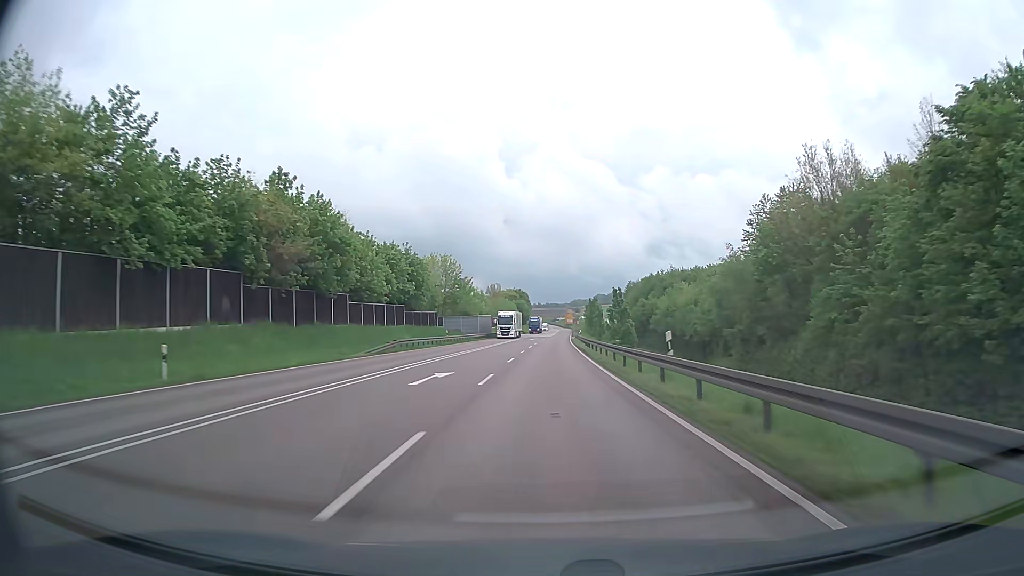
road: trunk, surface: asphalt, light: Day
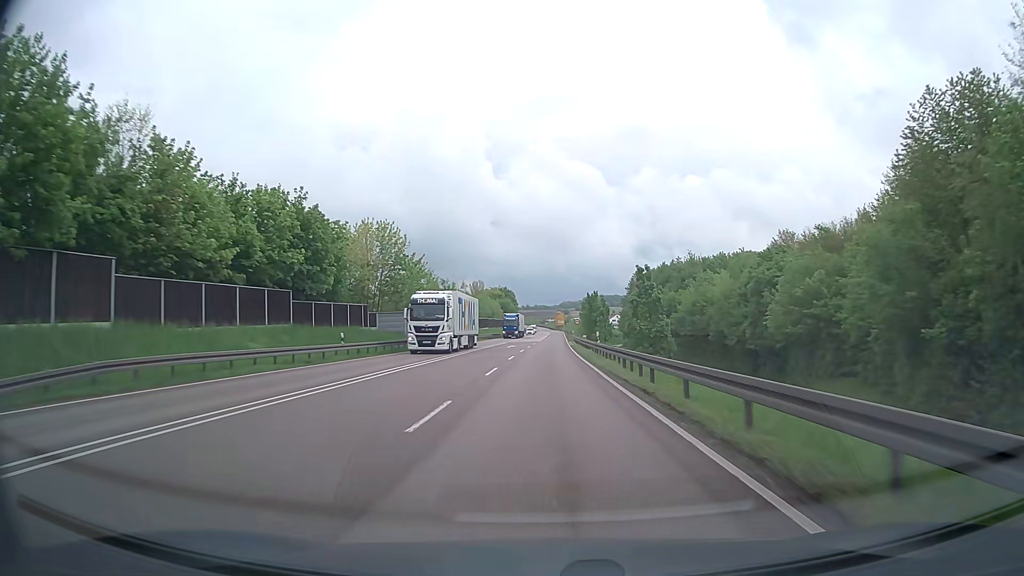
(+0.3, +31.9) m; +1°
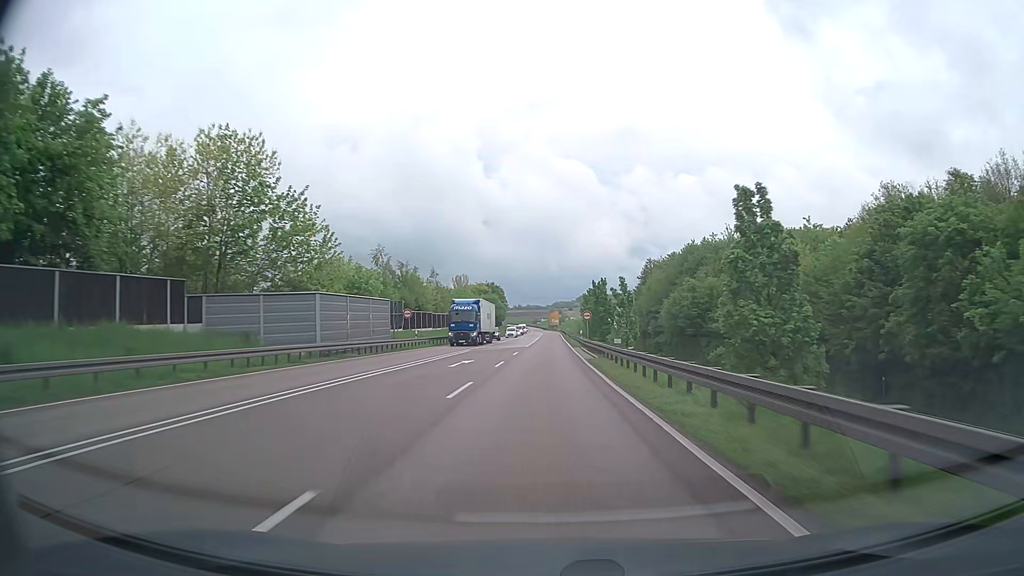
(+0.2, +31.9) m; +1°
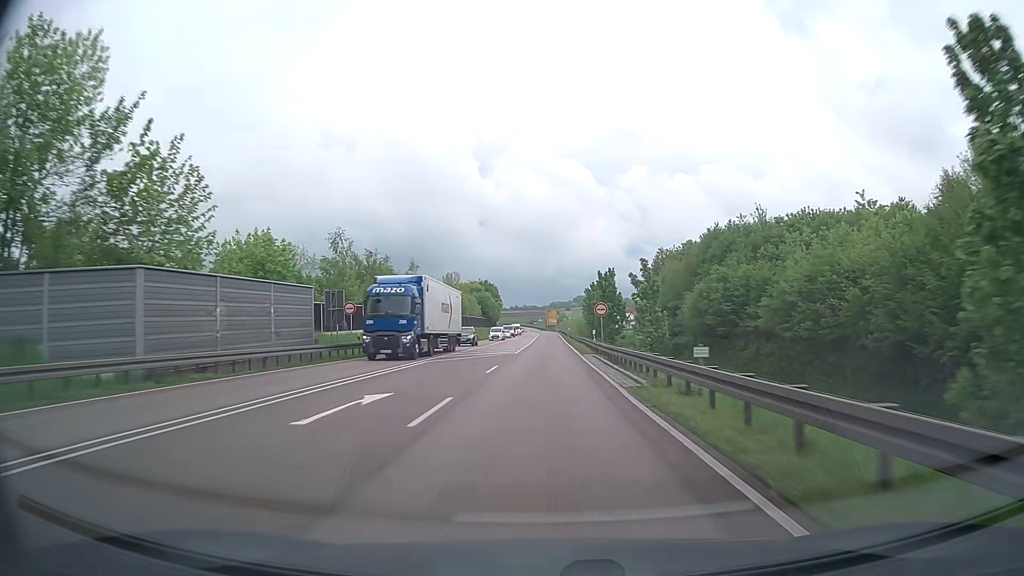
(0.0, +15.9) m; 0°
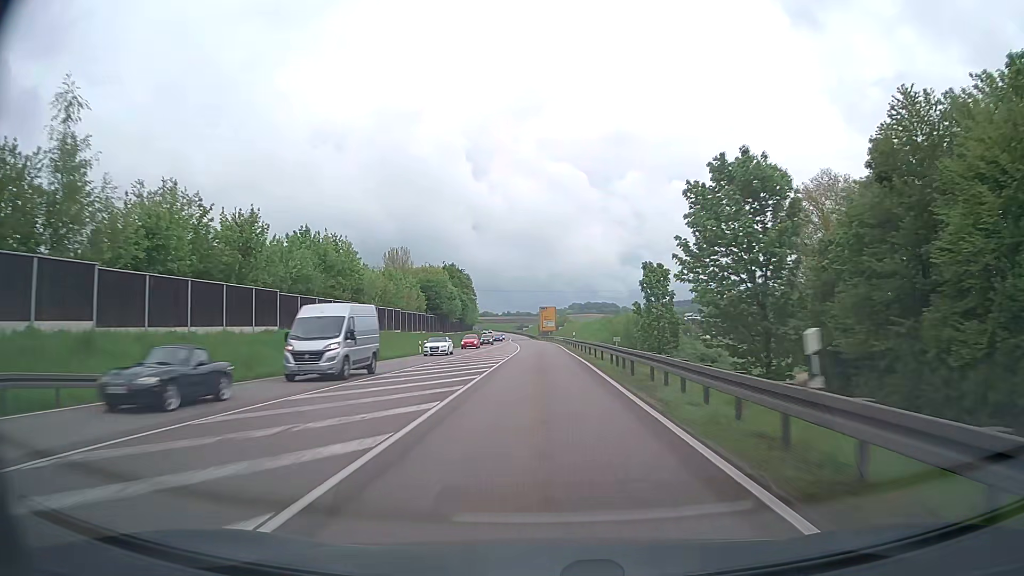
(+0.6, +79.7) m; +1°
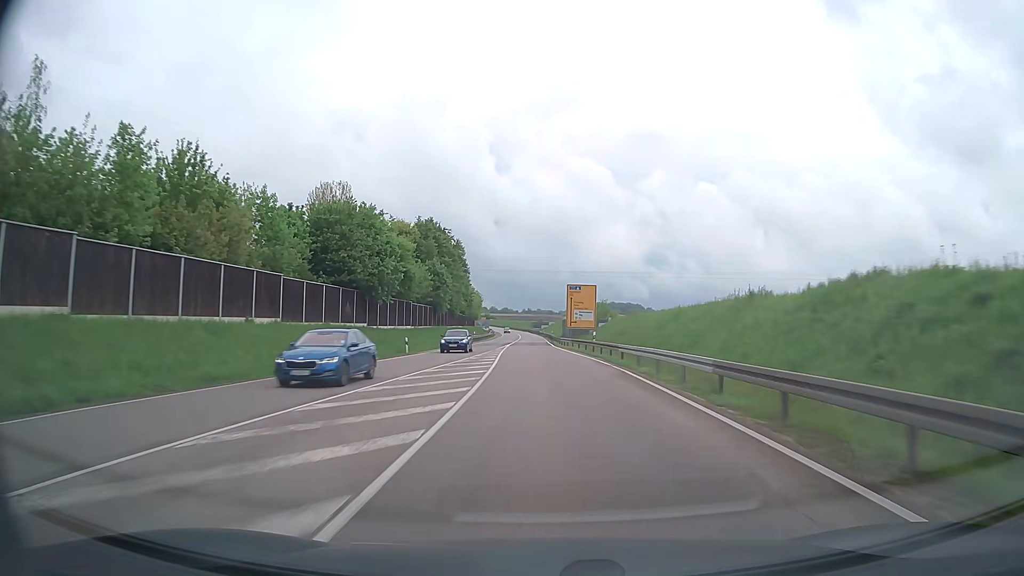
(-0.9, +63.7) m; -2°
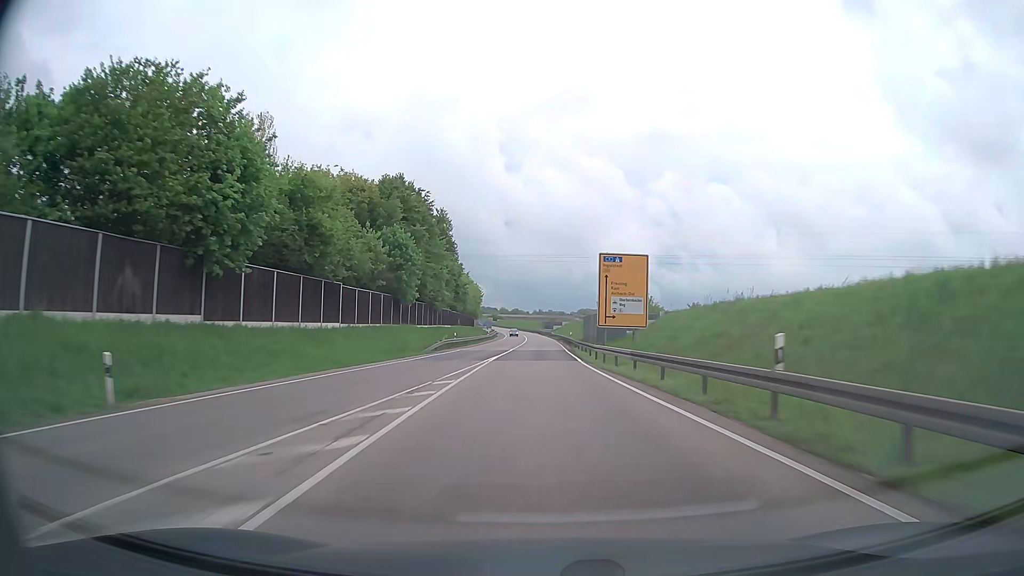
(-0.2, +31.9) m; -1°
